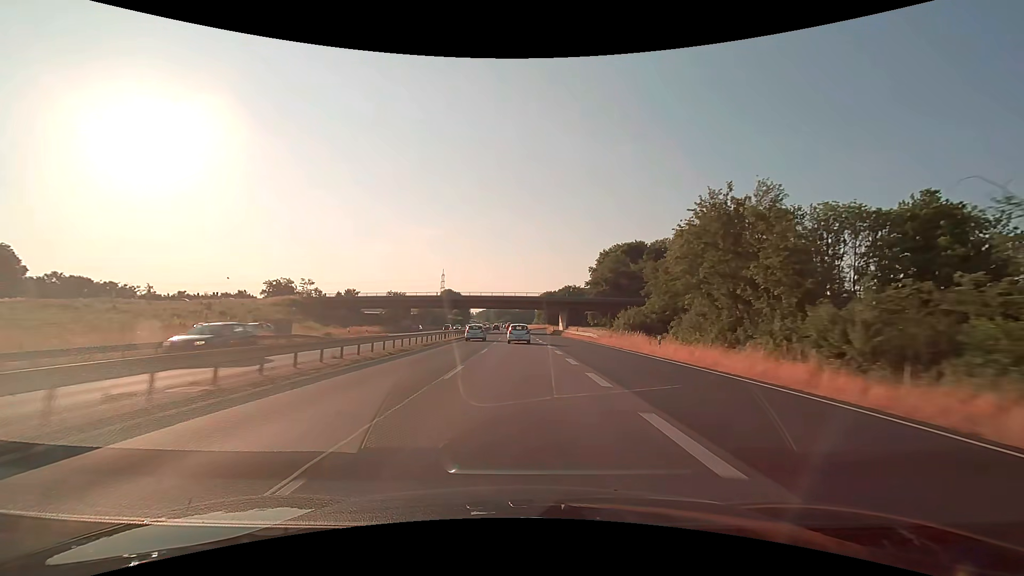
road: trunk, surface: asphalt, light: Day
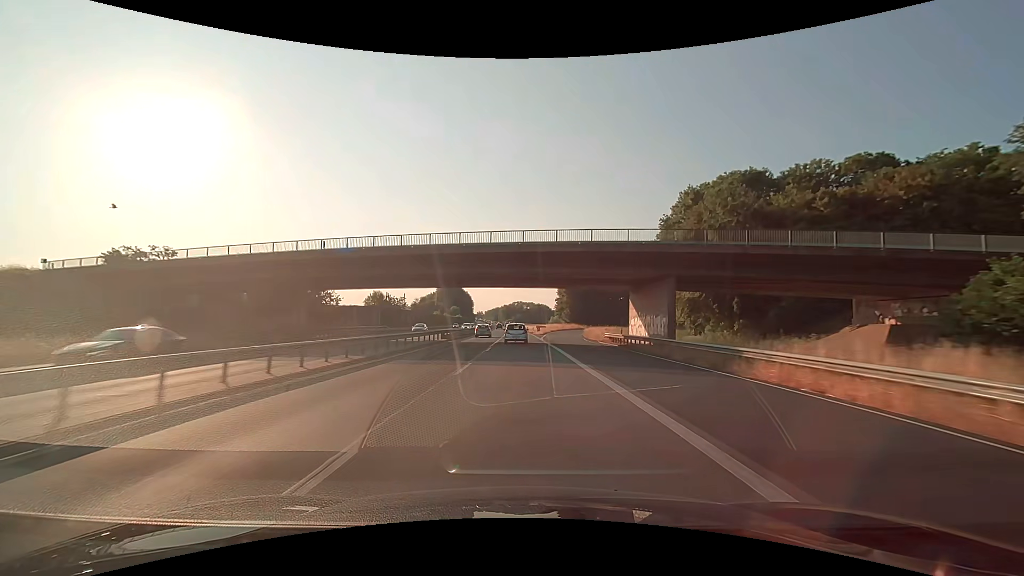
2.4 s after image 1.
(-0.7, +60.3) m; -2°
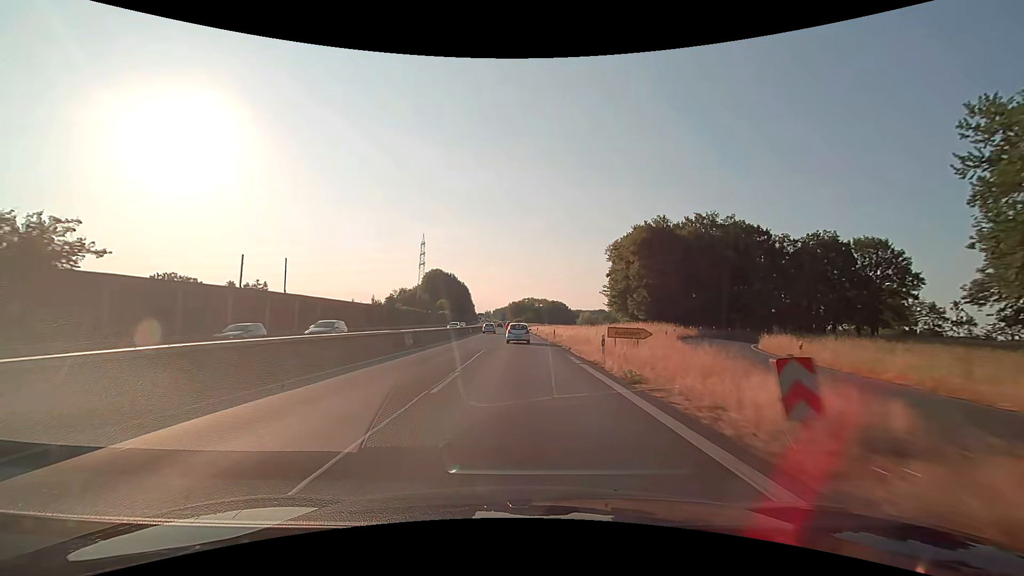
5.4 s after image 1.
(-0.3, +74.7) m; -1°
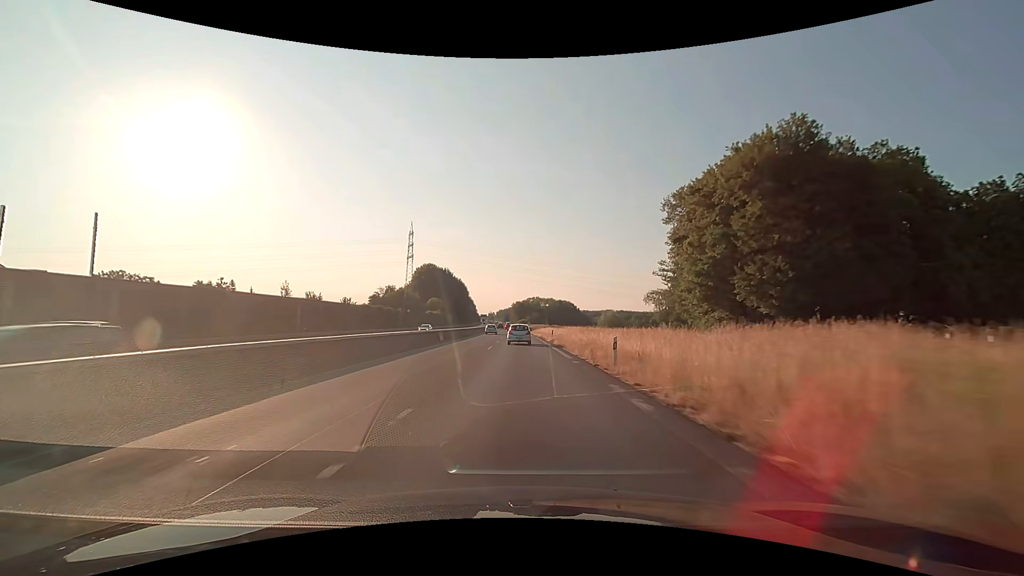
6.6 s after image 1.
(-0.1, +29.7) m; 0°
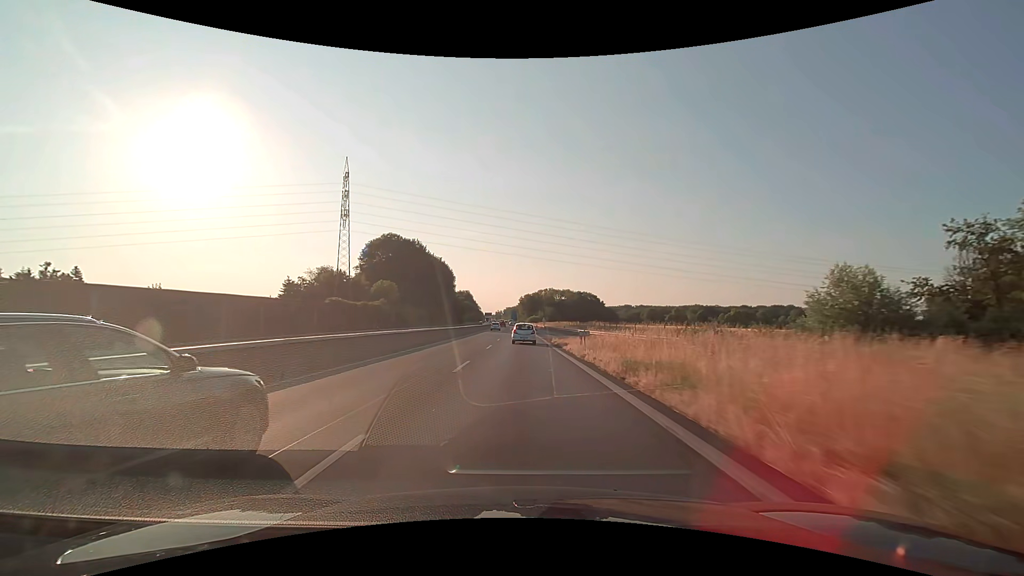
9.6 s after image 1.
(-0.7, +73.8) m; -1°
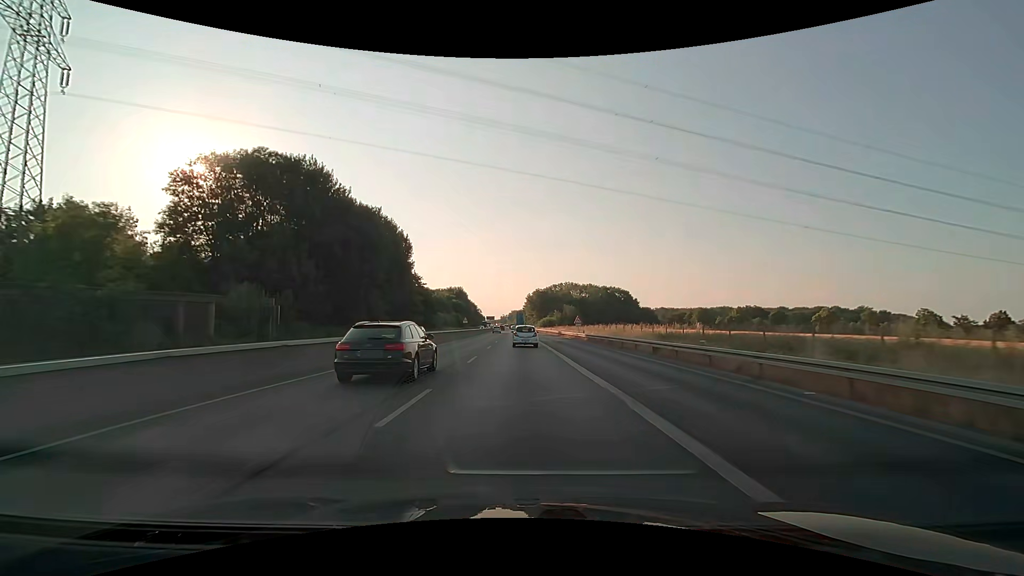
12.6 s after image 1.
(-0.7, +72.8) m; -1°
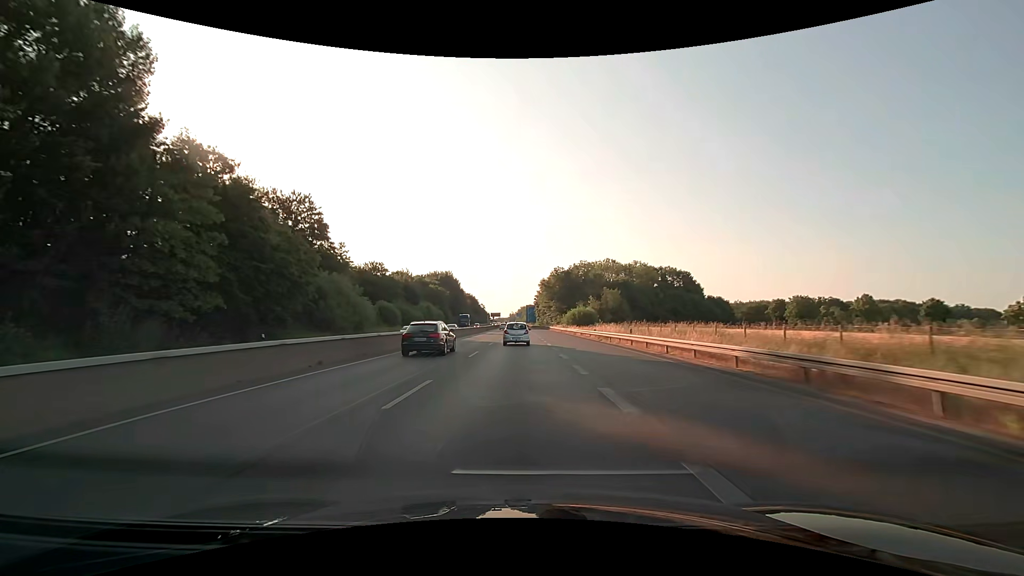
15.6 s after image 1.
(-0.6, +70.7) m; -1°
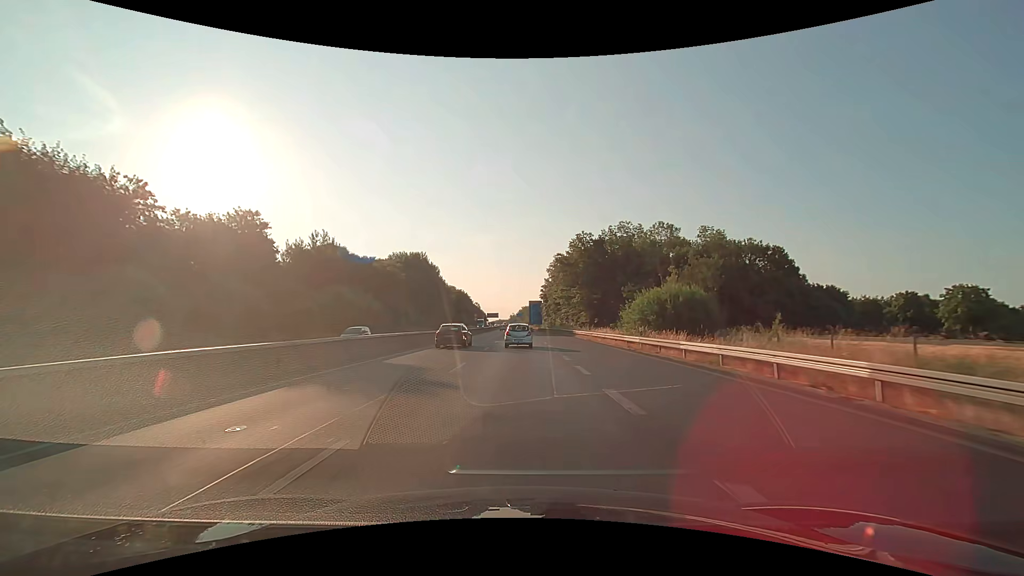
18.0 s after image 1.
(-0.2, +54.5) m; 0°
(0, +10) (0, +20) (0, +30) (0, +40) (0, +50) (0, +60) (0, +70) (0, +80) (-1, +90) (-1, +100) m
